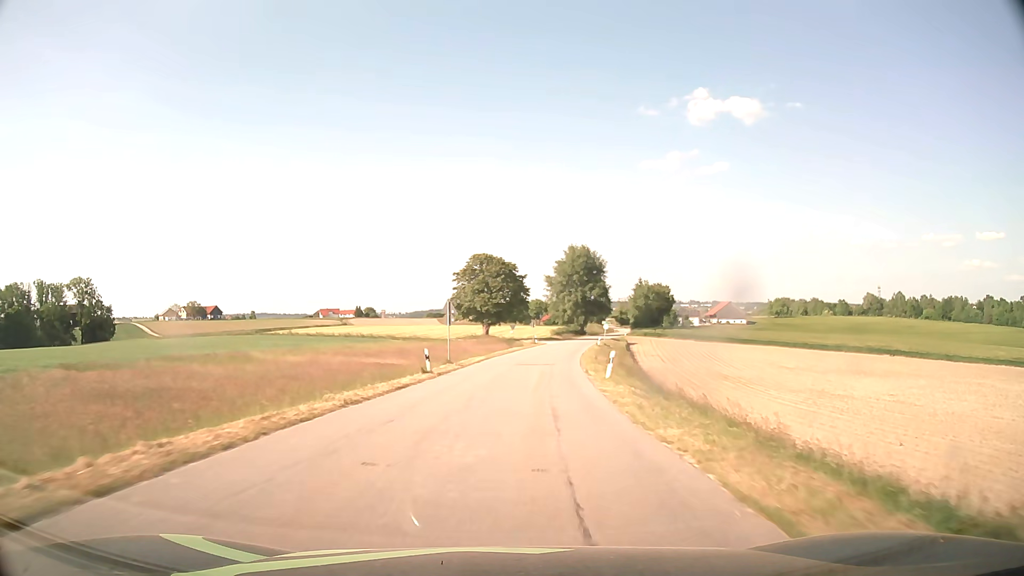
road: tertiary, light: Day
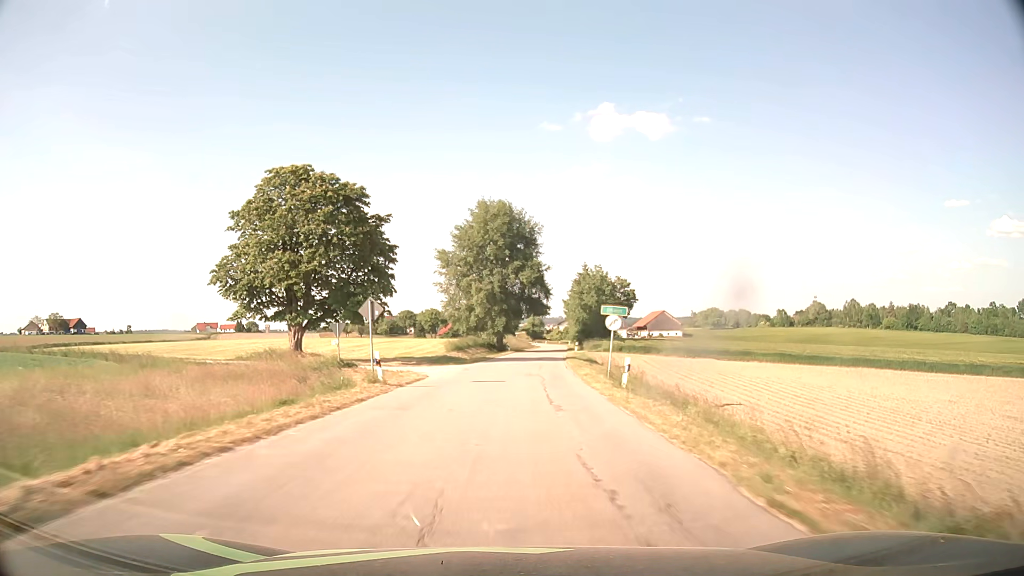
(+4.0, +56.0) m; +8°
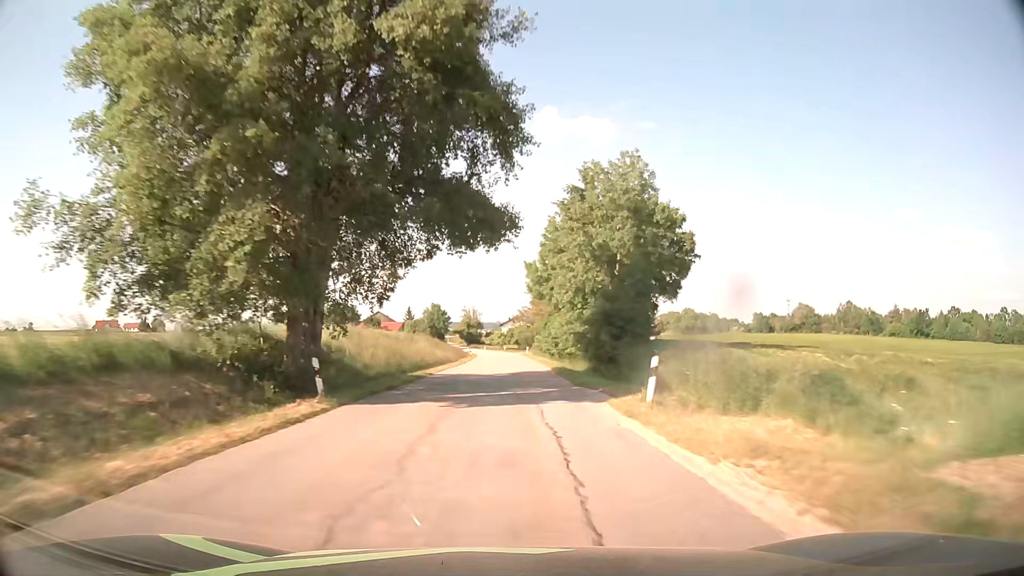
(+3.3, +61.4) m; +5°
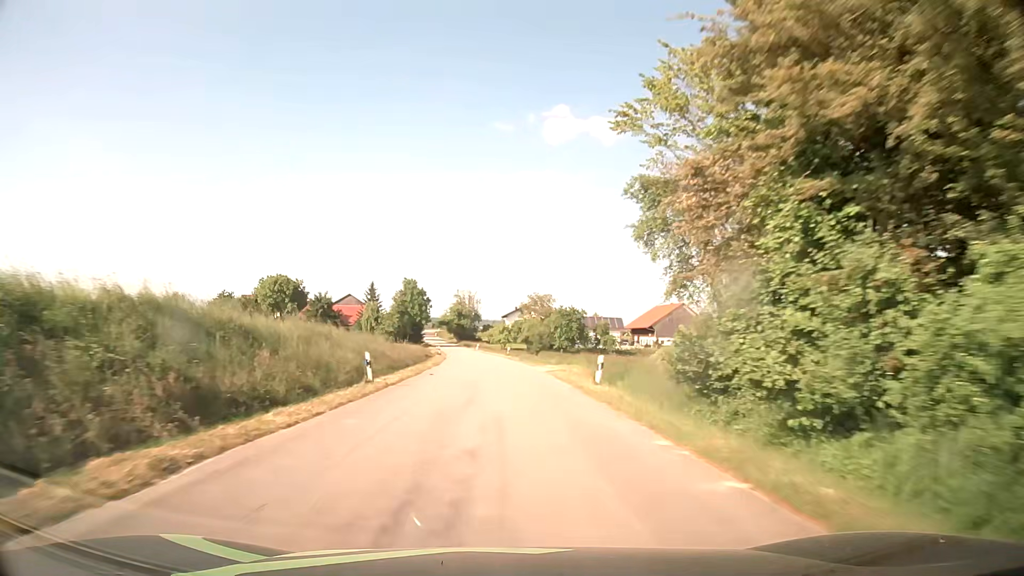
(+0.1, +62.8) m; -1°
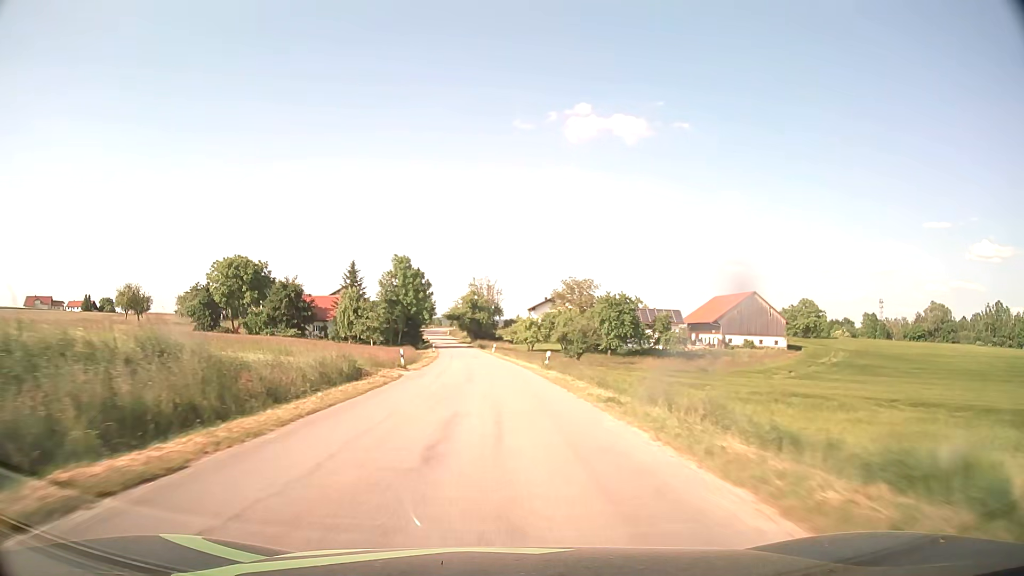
(-0.2, +37.1) m; -2°
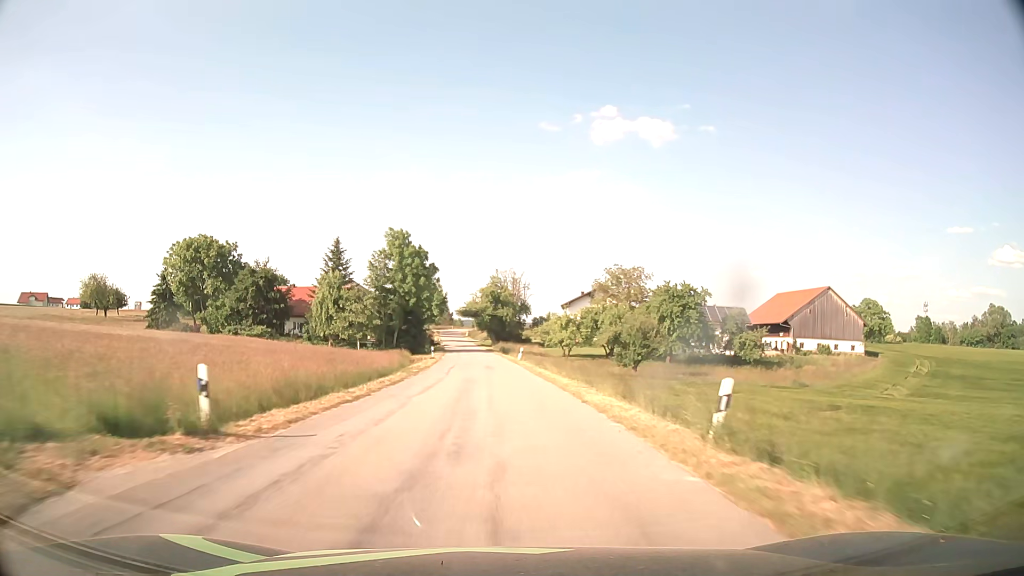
(-0.4, +24.5) m; -2°
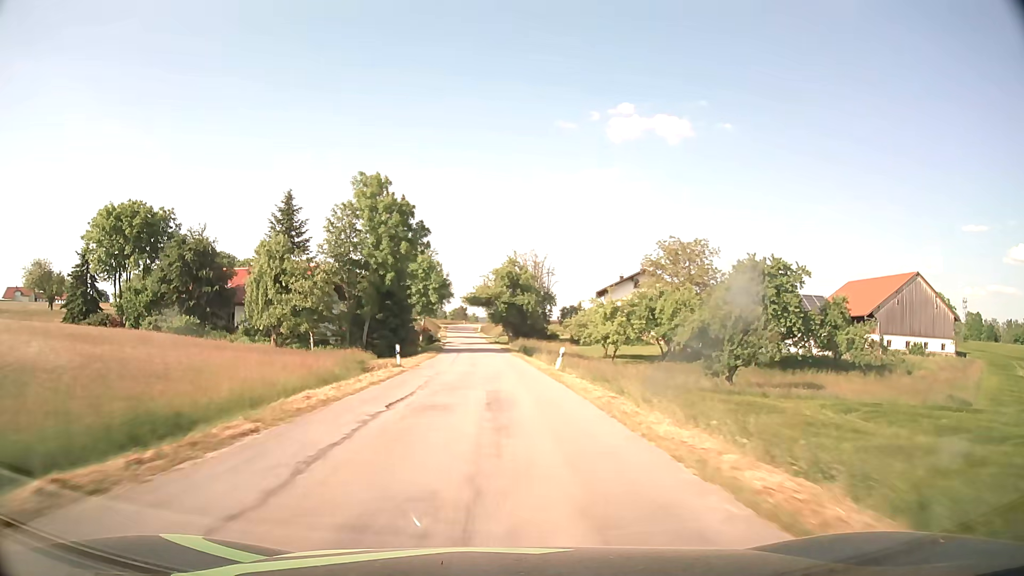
(-0.4, +24.4) m; -2°
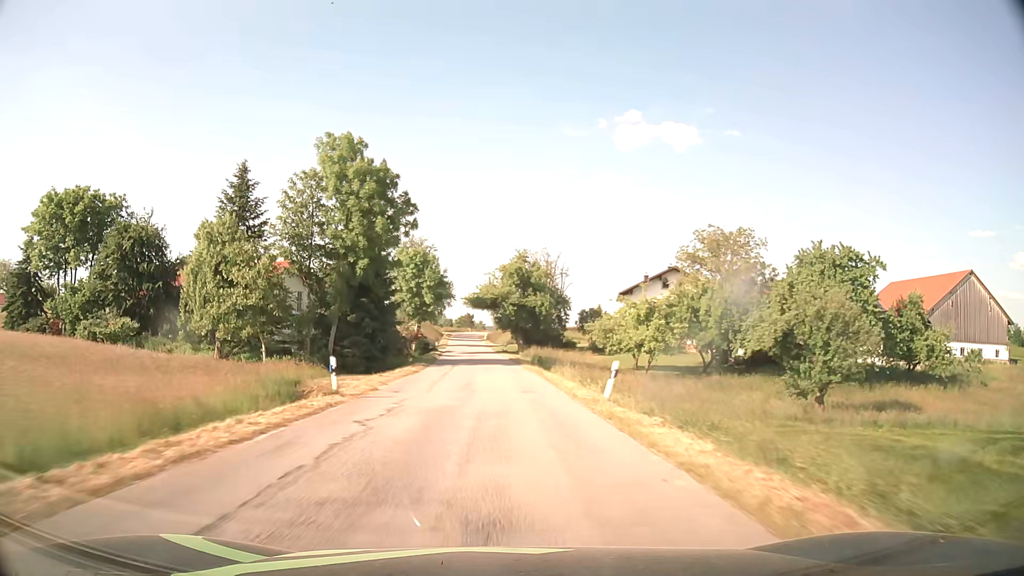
(-0.1, +12.2) m; -1°
(0, +10) (0, +20) (-1, +30) (-1, +40) (-1, +50) (-2, +60) (-3, +70) (-4, +80) (-4, +90) (-5, +100) m
